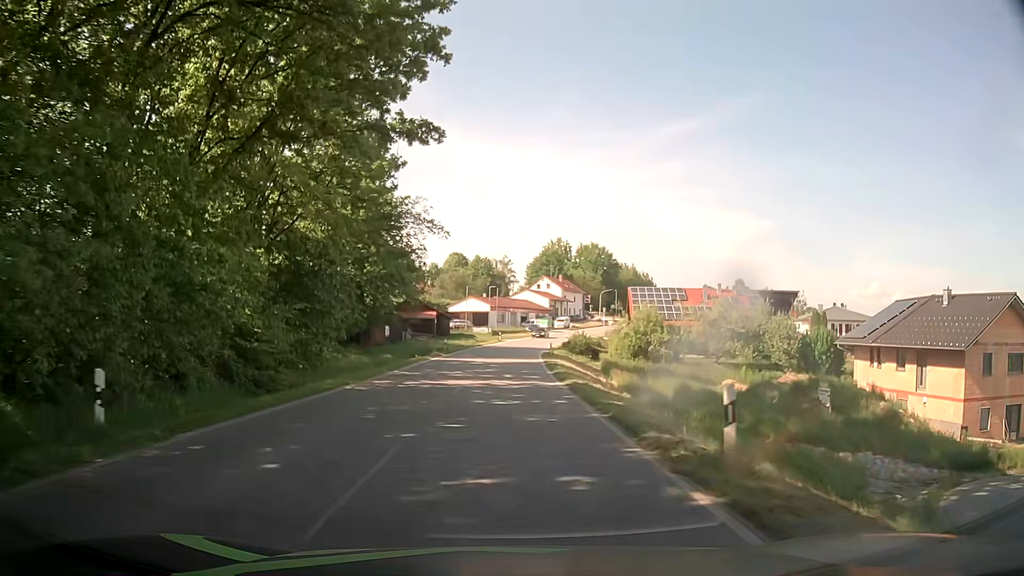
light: Day
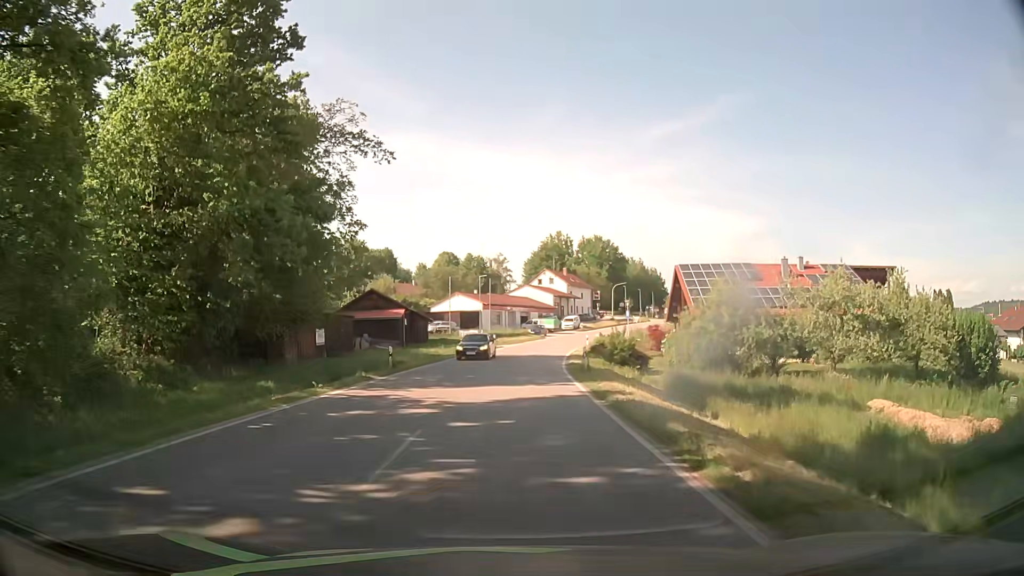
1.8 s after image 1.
(-0.2, +22.3) m; 0°
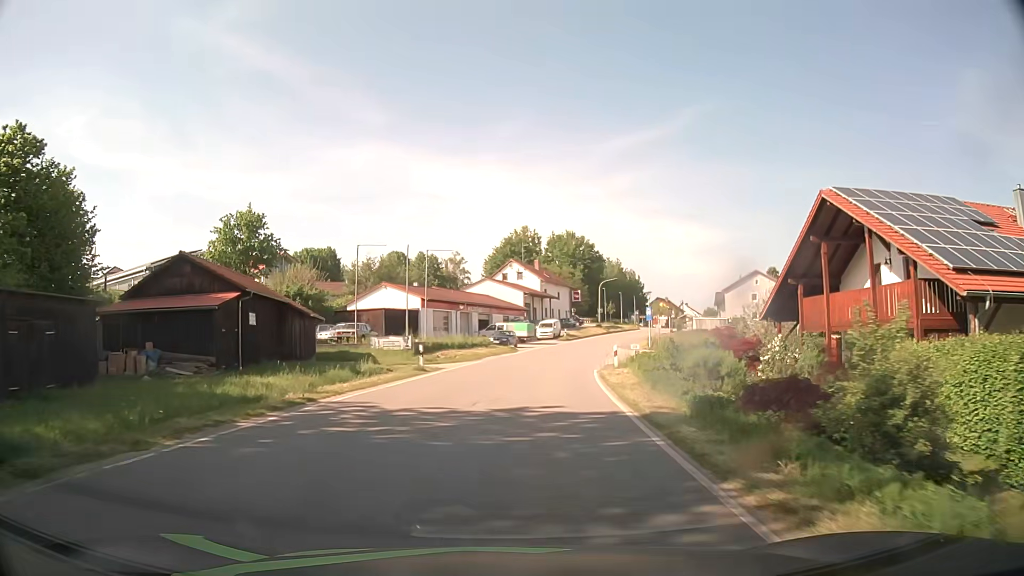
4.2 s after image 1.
(+0.5, +29.9) m; +3°
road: tertiary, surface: asphalt
(0, +10) (+1, +20) (+2, +30) (+3, +40) (+5, +50) (+7, +59) (+10, +69) (+13, +78) (+17, +88) (+20, +97) m
